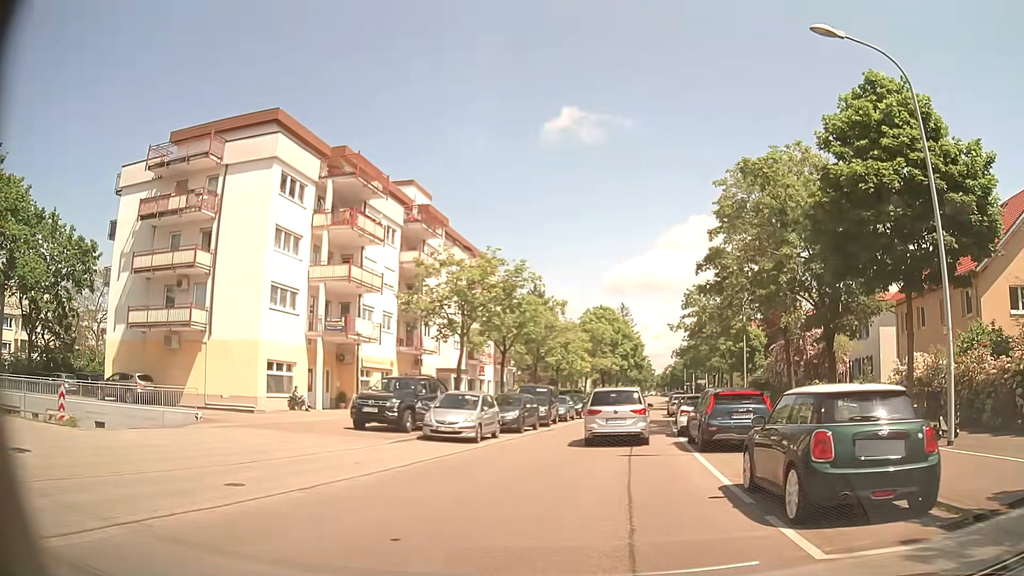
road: residential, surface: asphalt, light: Day
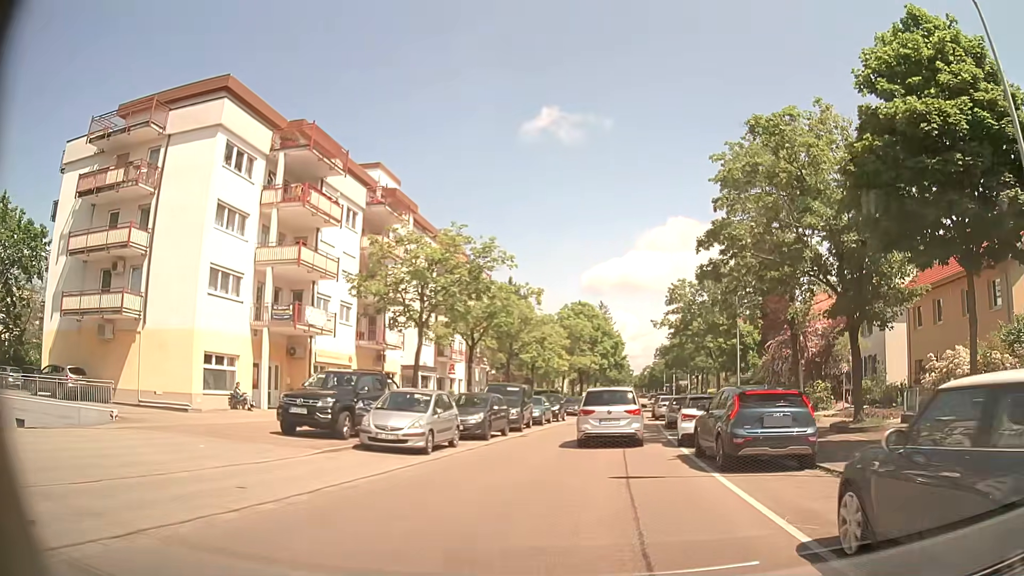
(+0.1, +4.2) m; +2°
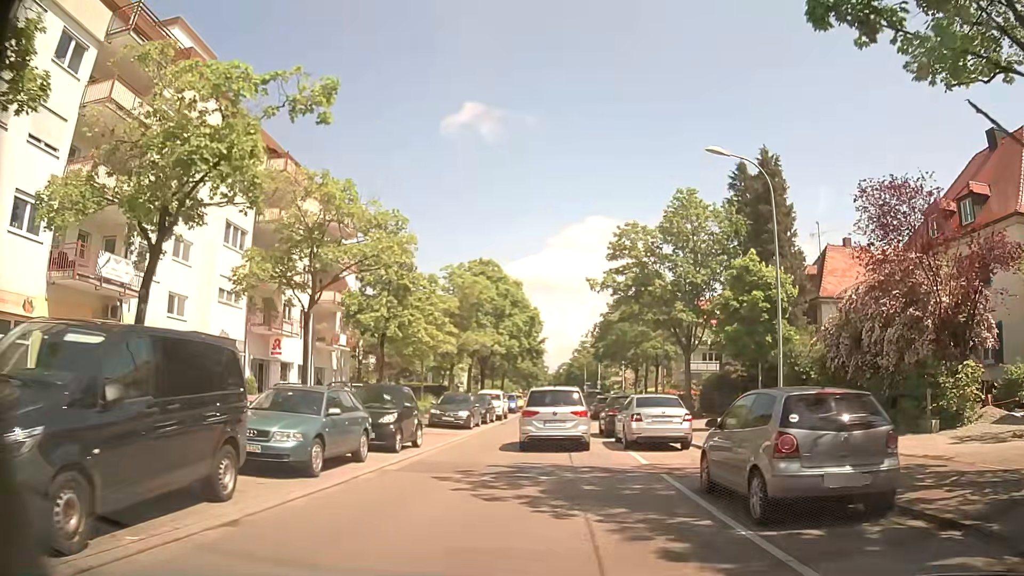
(+1.7, +22.0) m; +8°
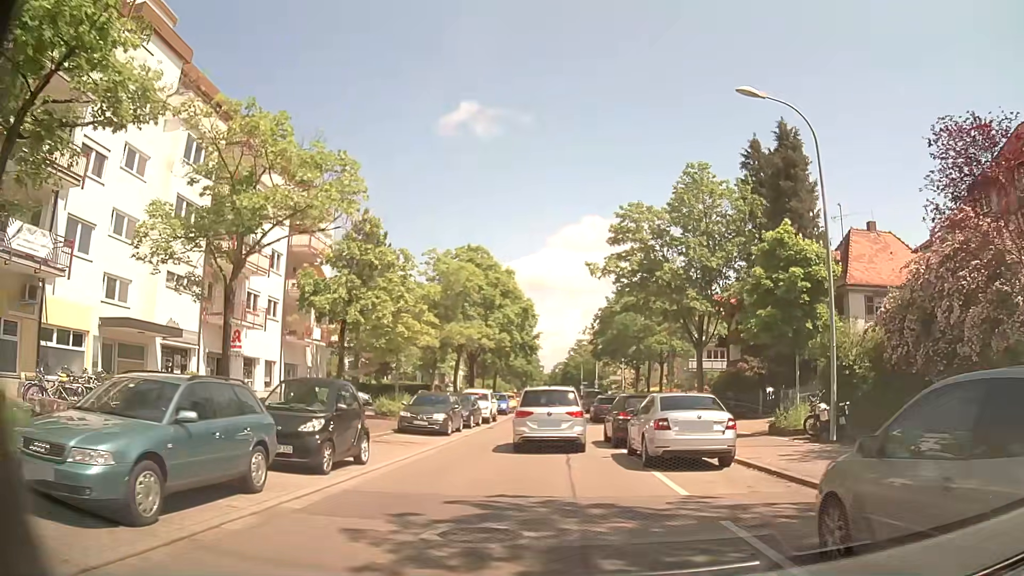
(0.0, +4.7) m; -1°
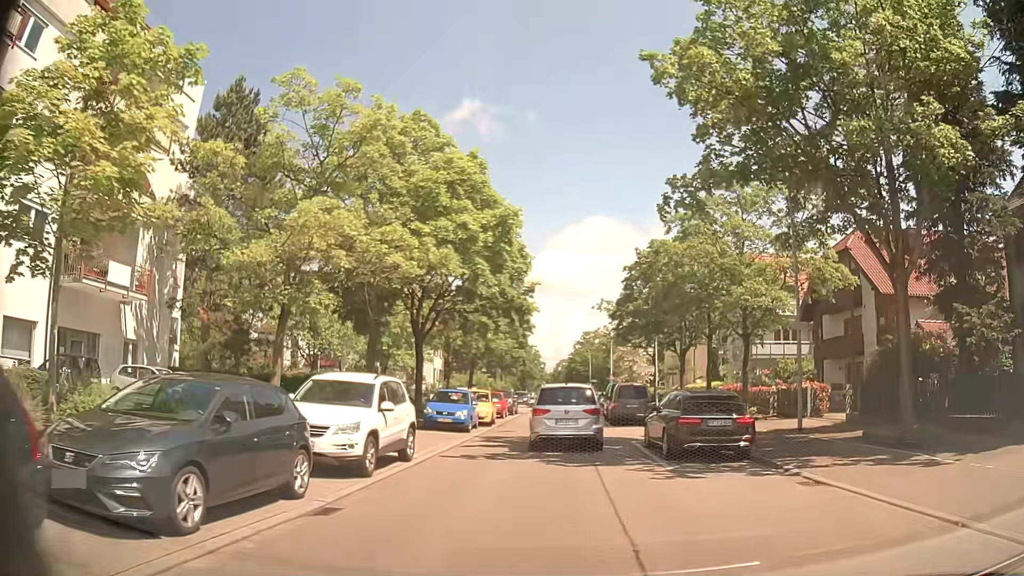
(0.0, +22.3) m; 0°
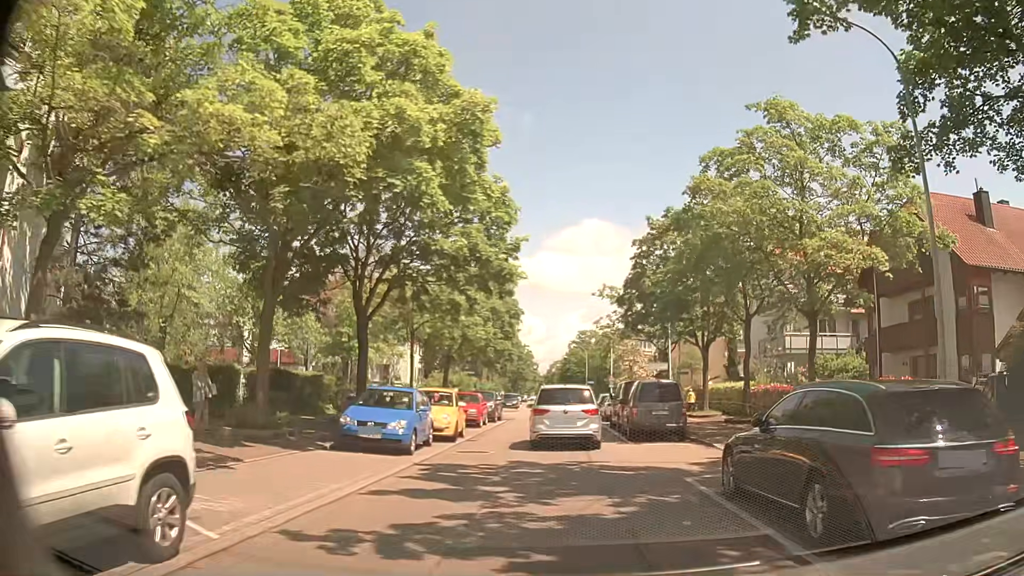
(0.0, +8.7) m; +1°
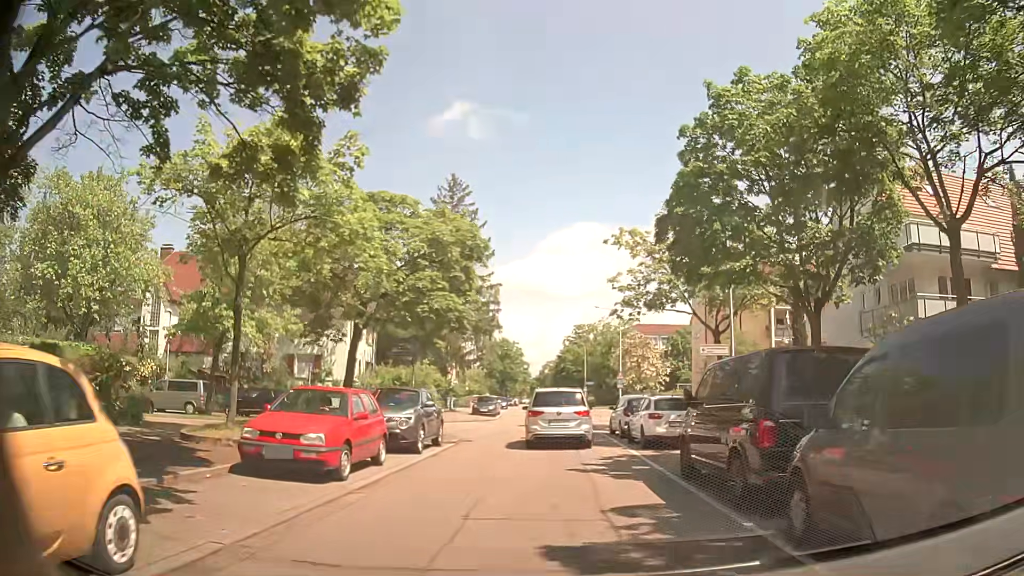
(0.0, +17.2) m; 0°
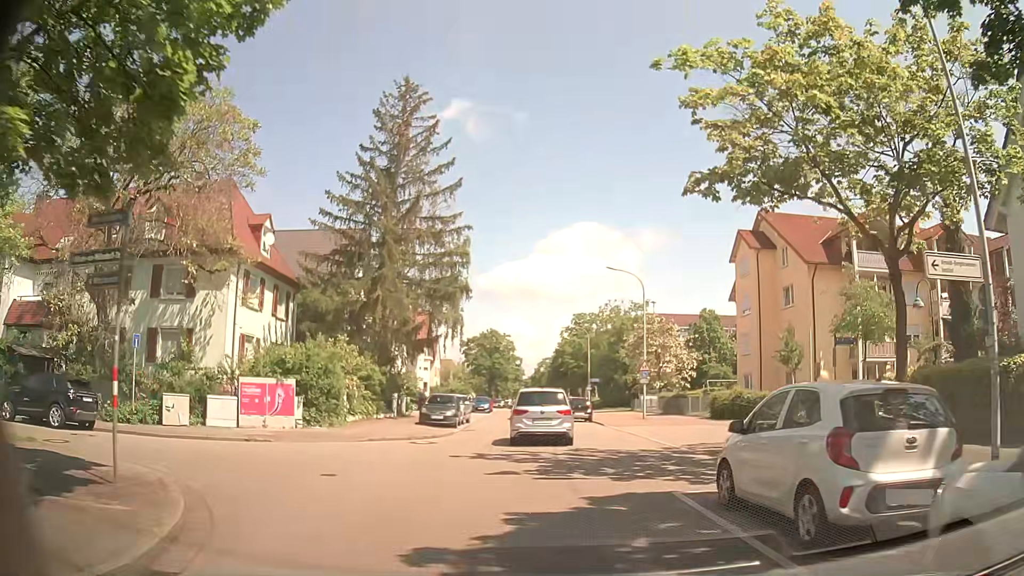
(+0.1, +17.4) m; 0°
(0, +10) (0, +20) (0, +30) (-1, +40) (-2, +50) (-2, +60) (-2, +70) (-3, +80) (-3, +90) (-3, +100) m
